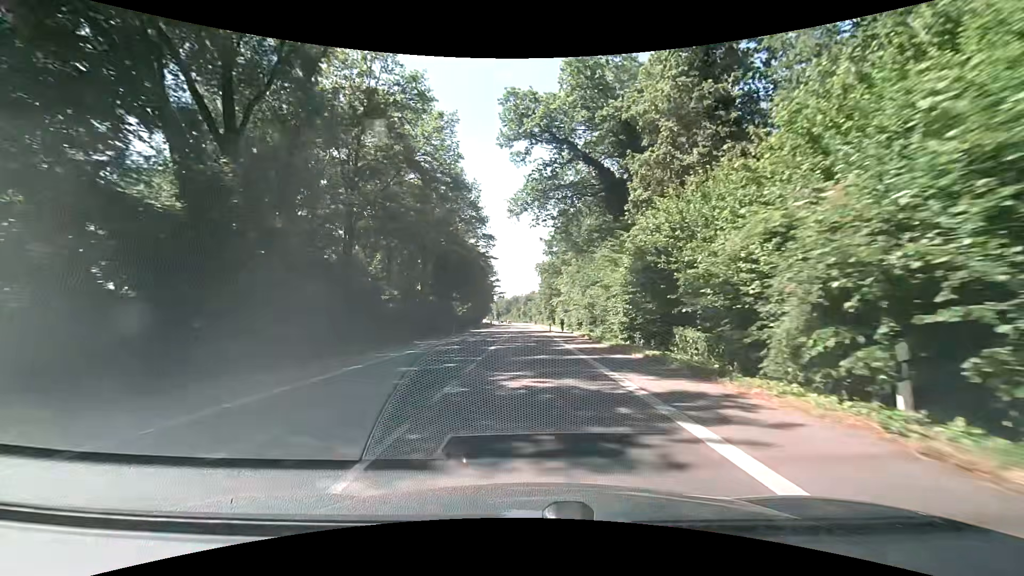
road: secondary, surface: asphalt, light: Day
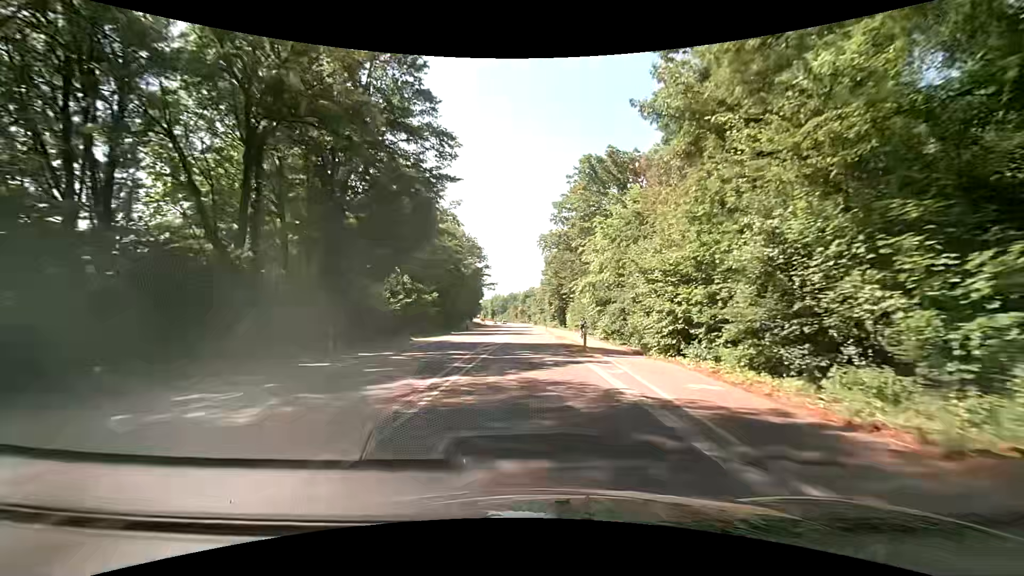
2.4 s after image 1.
(0.0, +35.0) m; +1°
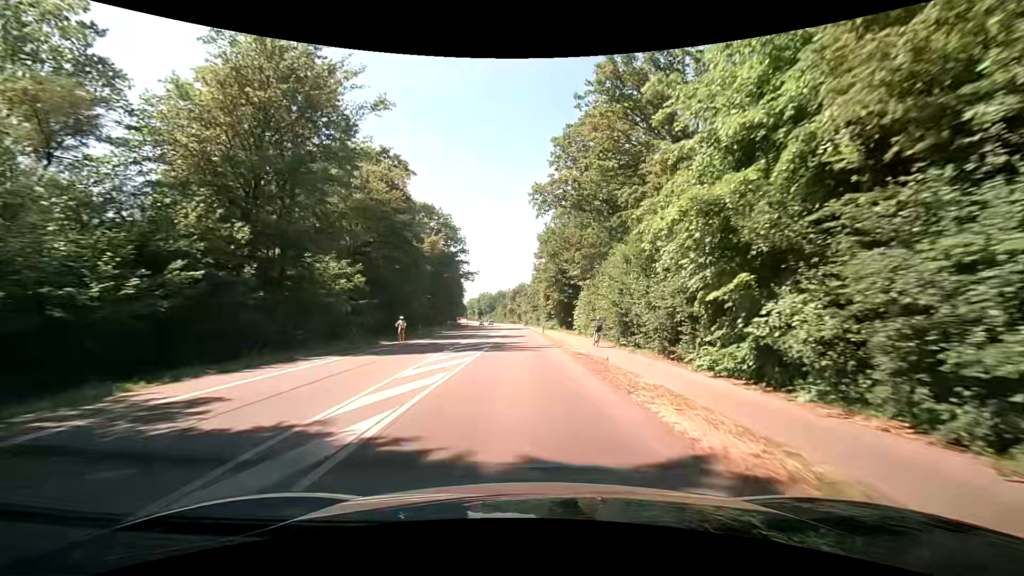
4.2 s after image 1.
(+0.1, +25.2) m; +1°
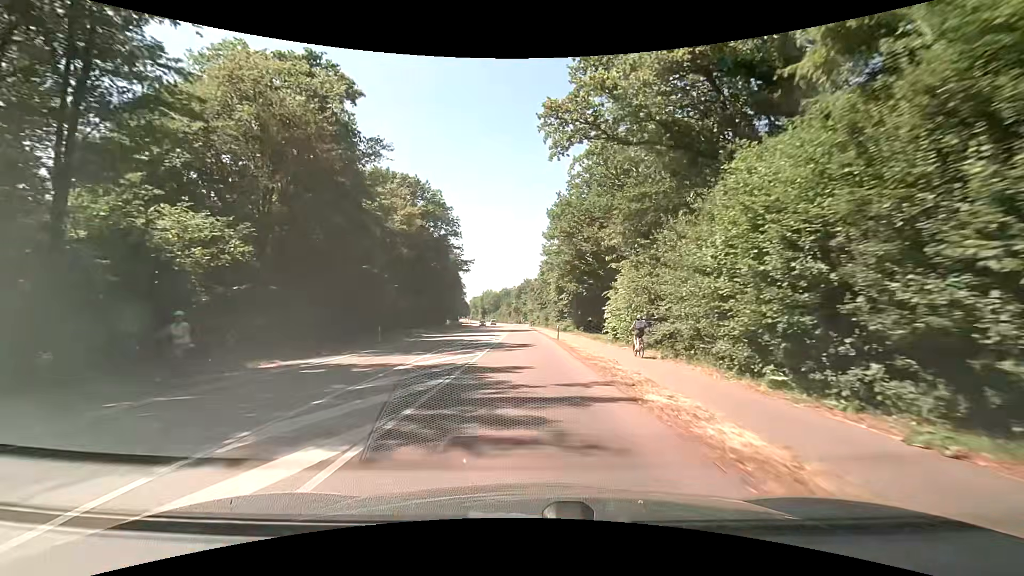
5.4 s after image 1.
(0.0, +16.3) m; -1°
(0, +10) (0, +20) (0, +30) (0, +40) (0, +50) (0, +60) (0, +70) (0, +80) (-1, +90) (-1, +100) m
